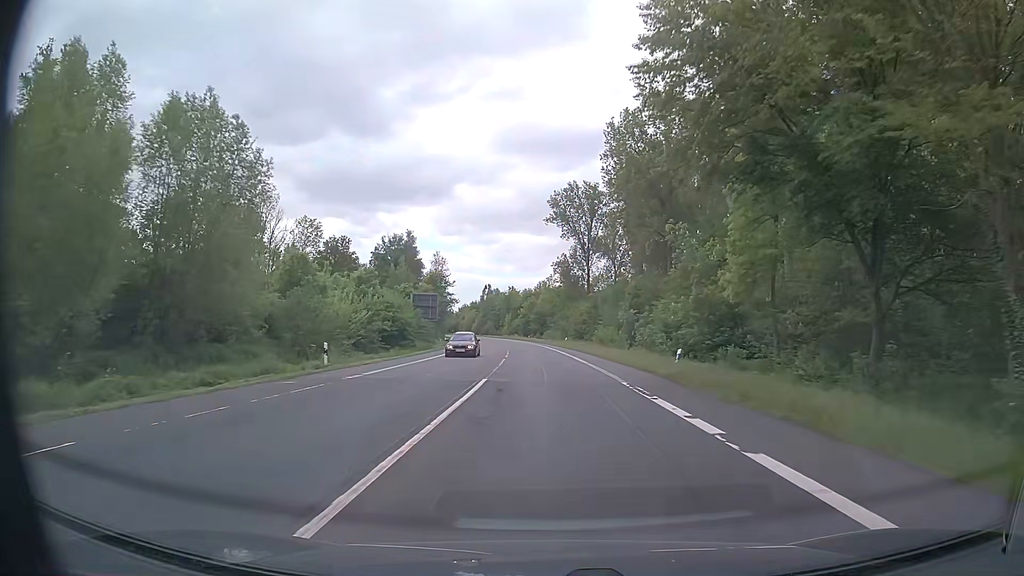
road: primary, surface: asphalt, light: Day
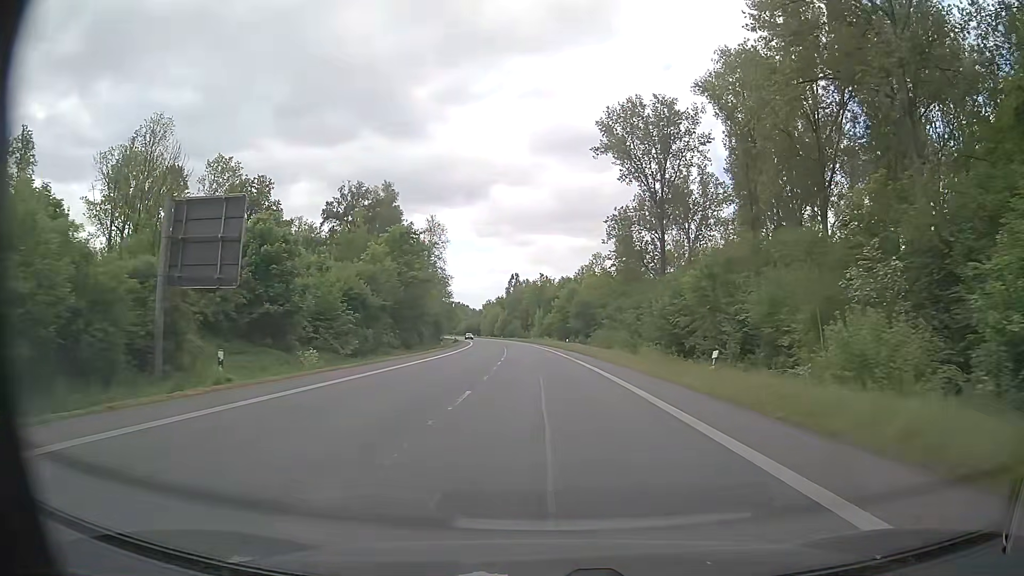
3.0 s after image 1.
(-1.4, +56.7) m; -3°
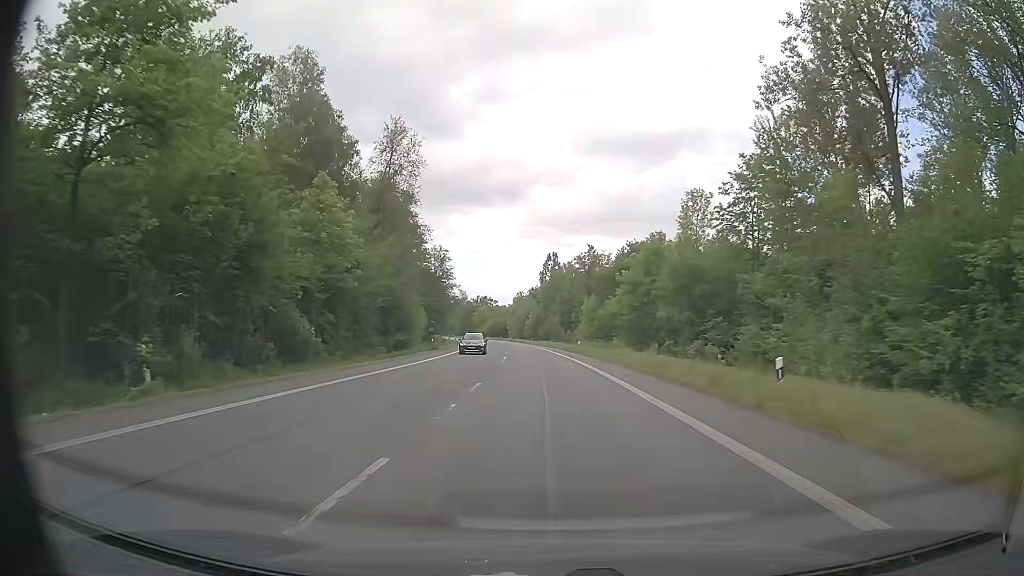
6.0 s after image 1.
(-1.5, +56.4) m; -3°
(0, +10) (0, +20) (-1, +30) (-1, +40) (-1, +50) (-2, +60) (-3, +70) (-4, +80) (-5, +90) (-6, +100) m
